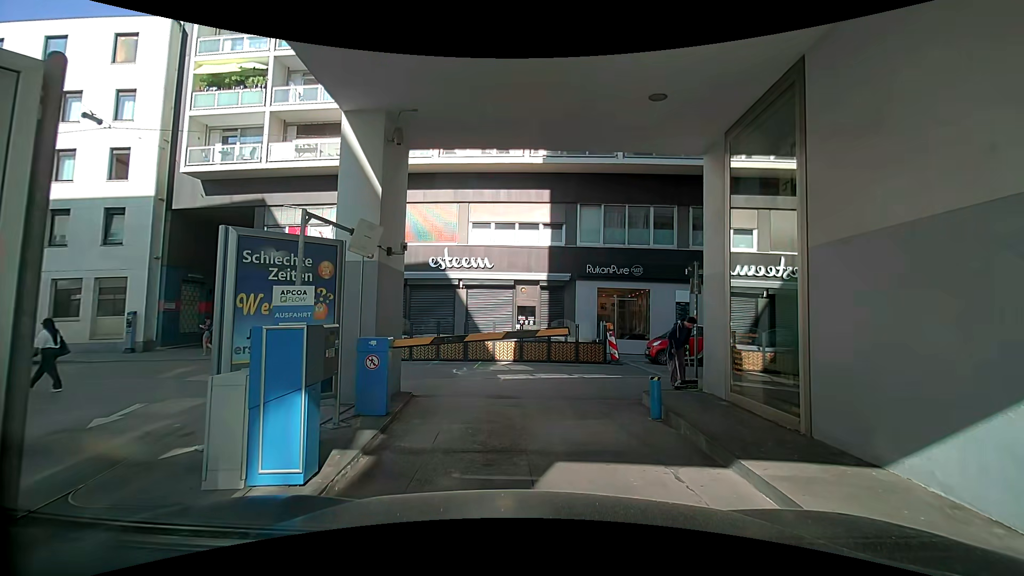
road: service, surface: asphalt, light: Day
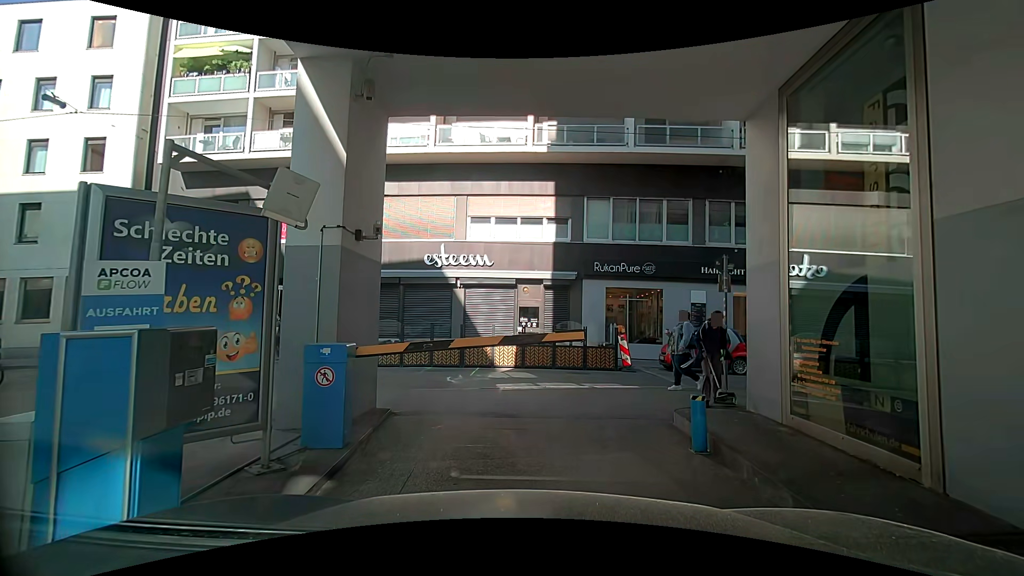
(0.0, +1.7) m; 0°
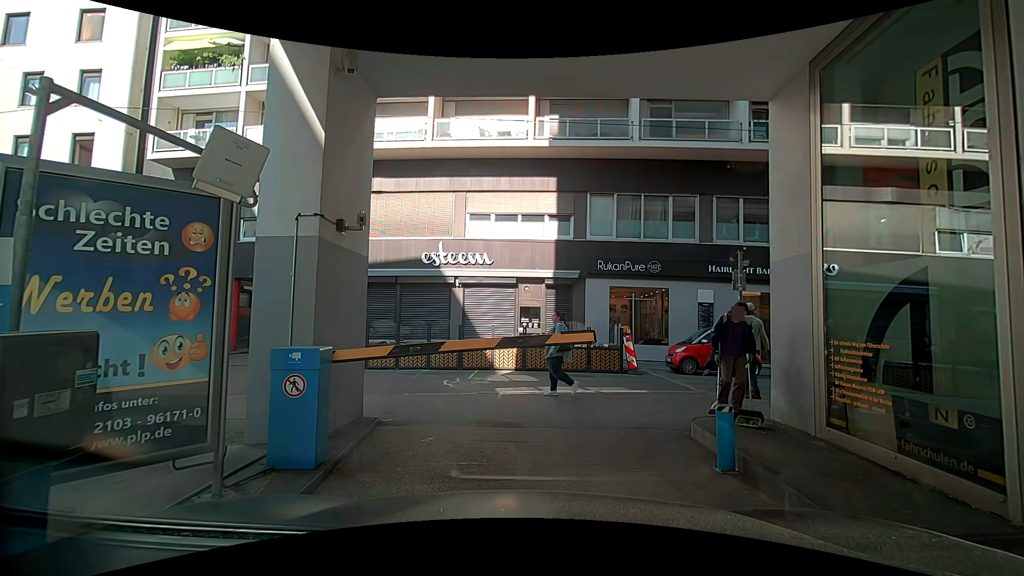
(0.0, +0.7) m; 0°
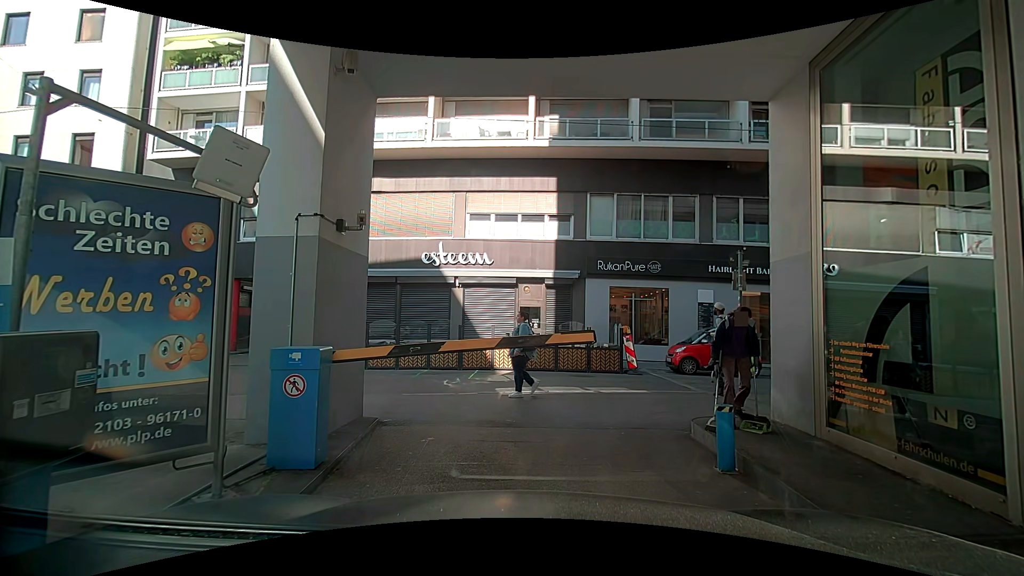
(0.0, 0.0) m; 0°
